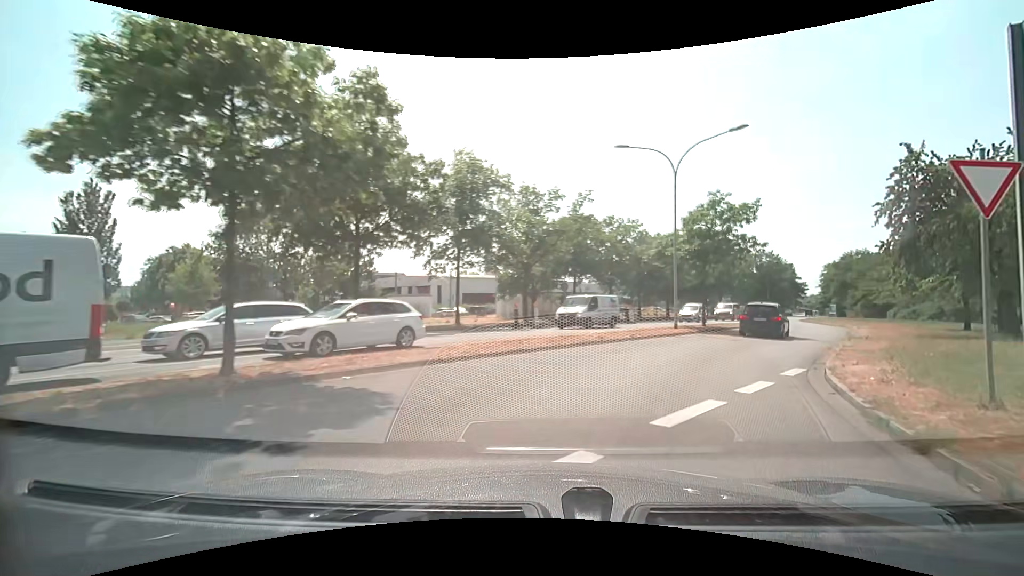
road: secondary_link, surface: asphalt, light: Day
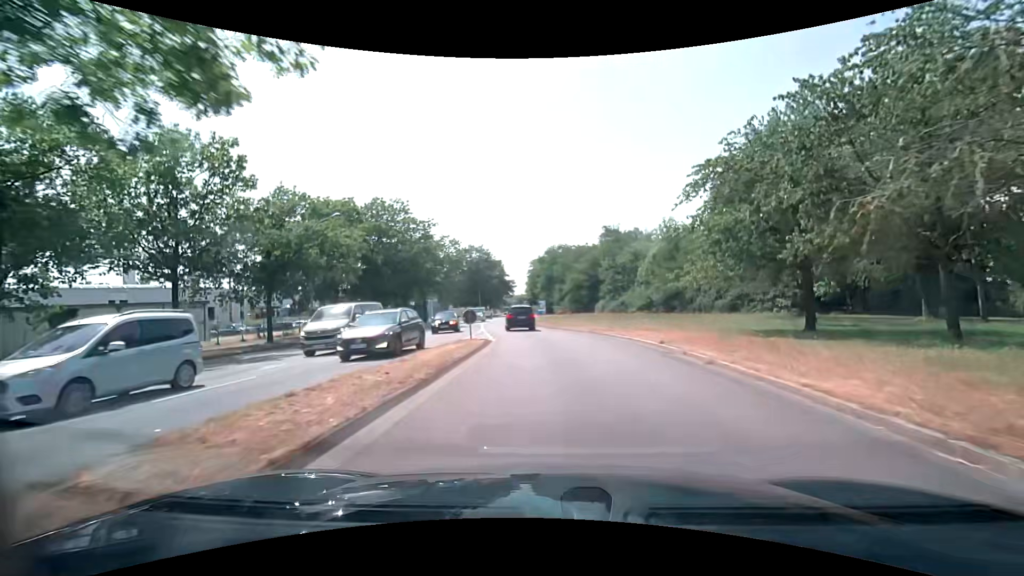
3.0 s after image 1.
(+10.1, +26.3) m; +33°
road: secondary
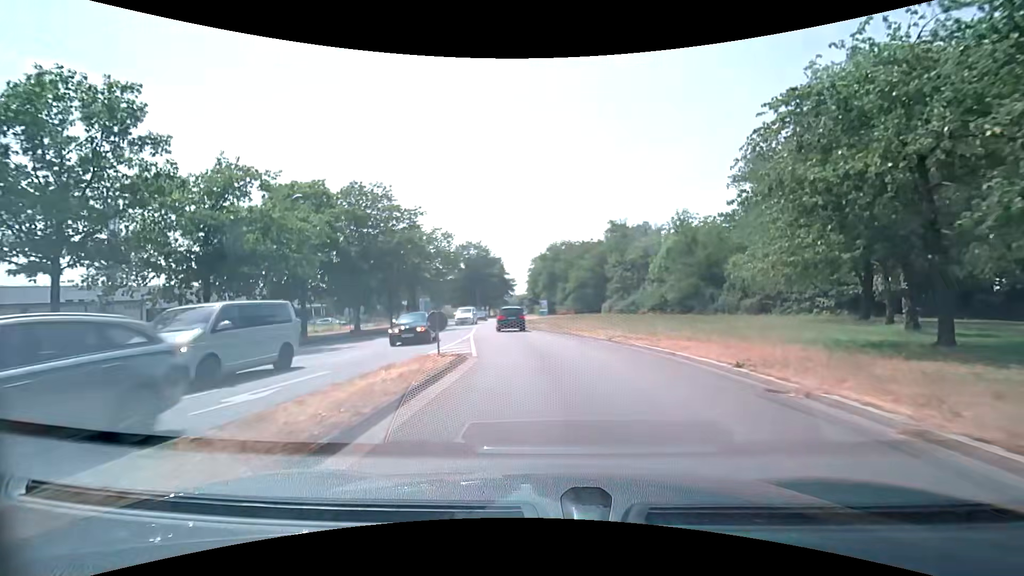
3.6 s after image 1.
(0.0, +6.4) m; -1°
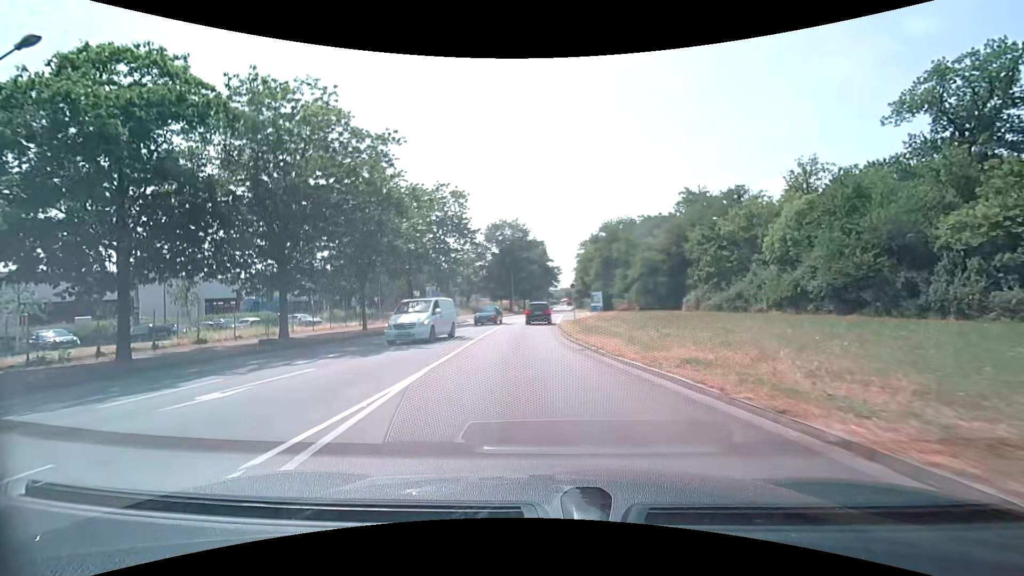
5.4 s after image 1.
(-0.6, +19.9) m; -4°
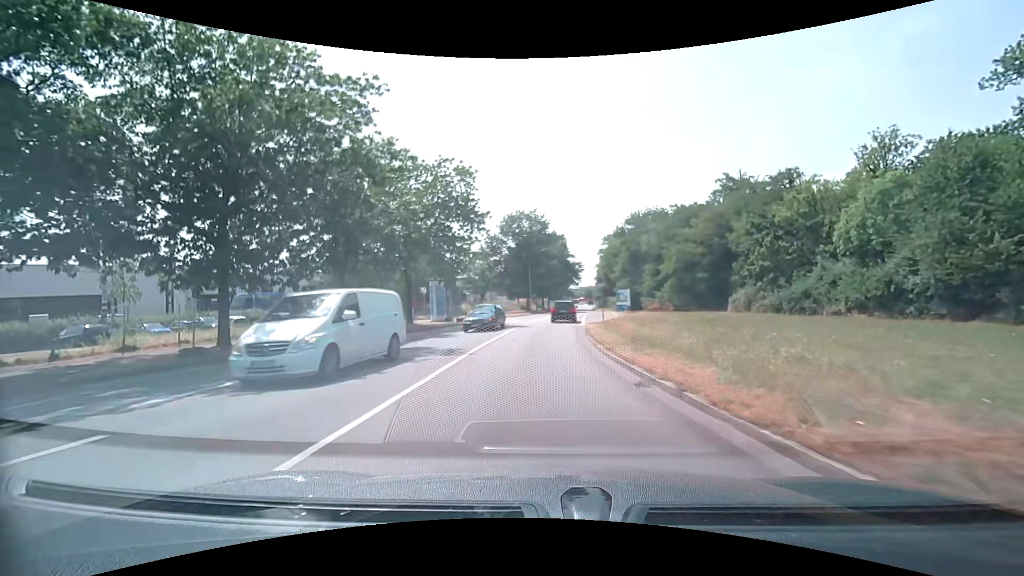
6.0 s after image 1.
(-0.2, +6.7) m; -2°
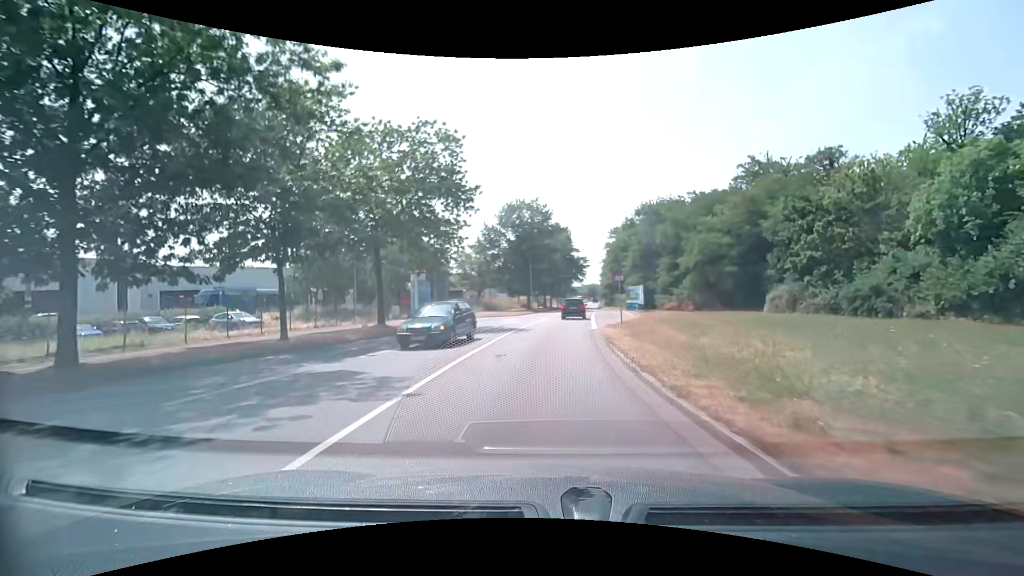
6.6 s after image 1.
(-0.1, +6.7) m; -1°
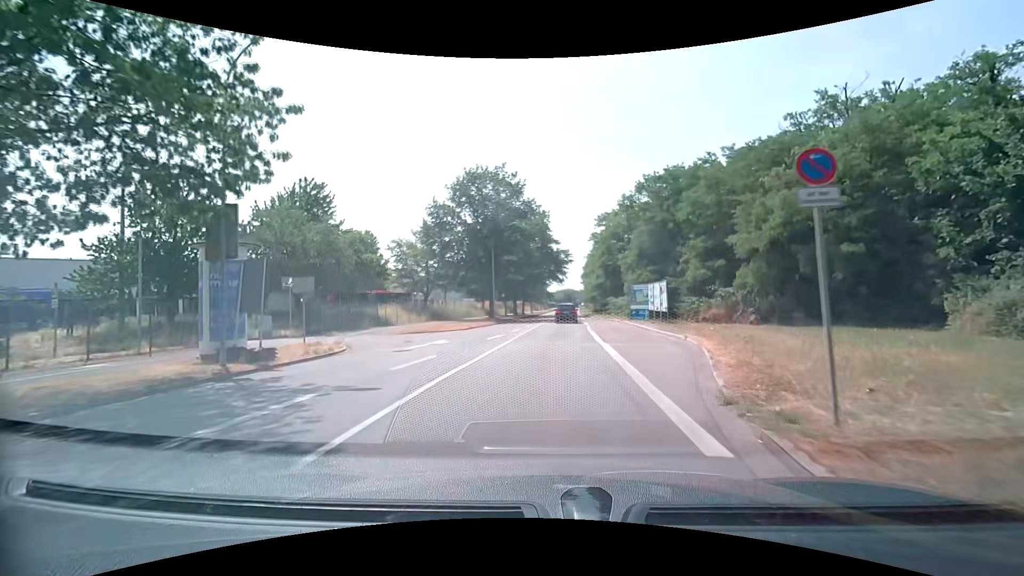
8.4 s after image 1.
(+0.4, +20.1) m; +3°
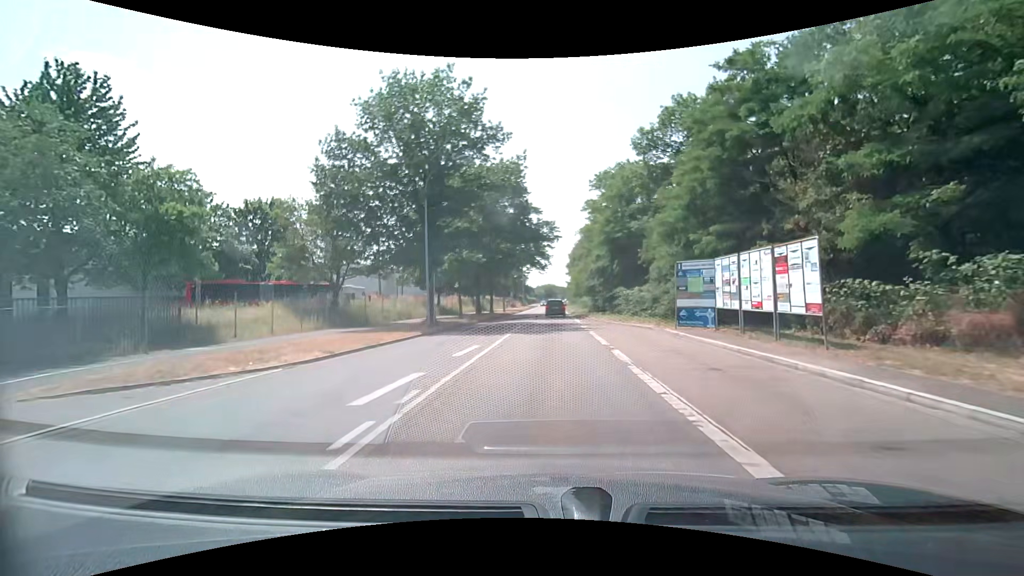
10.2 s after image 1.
(+0.3, +20.5) m; +2°
(0, +10) (0, +20) (+1, +30) (+1, +40) (+1, +50) (+1, +60) (+2, +70) (+2, +80) (+2, +90) (+2, +100) m
